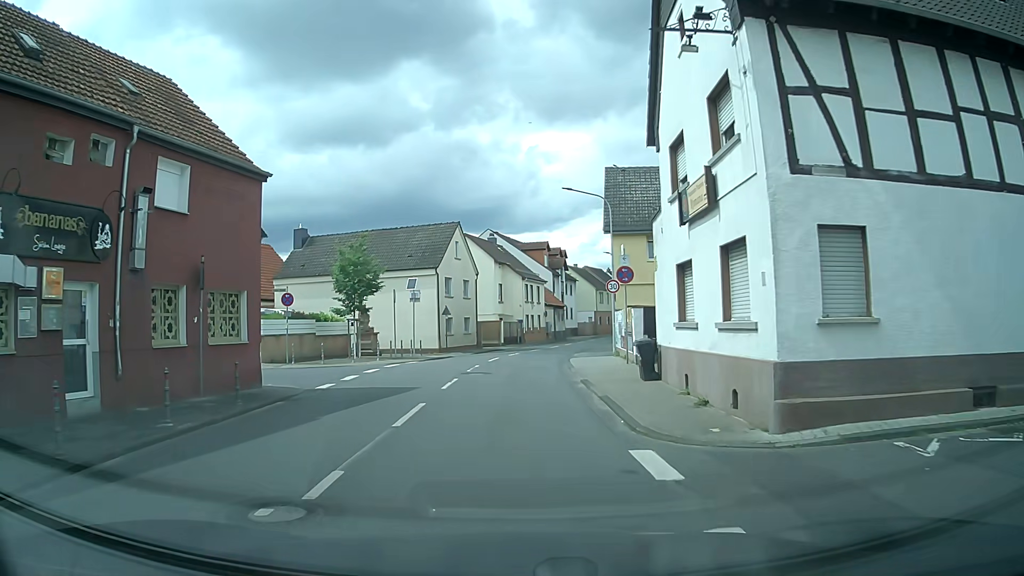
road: tertiary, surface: asphalt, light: Day
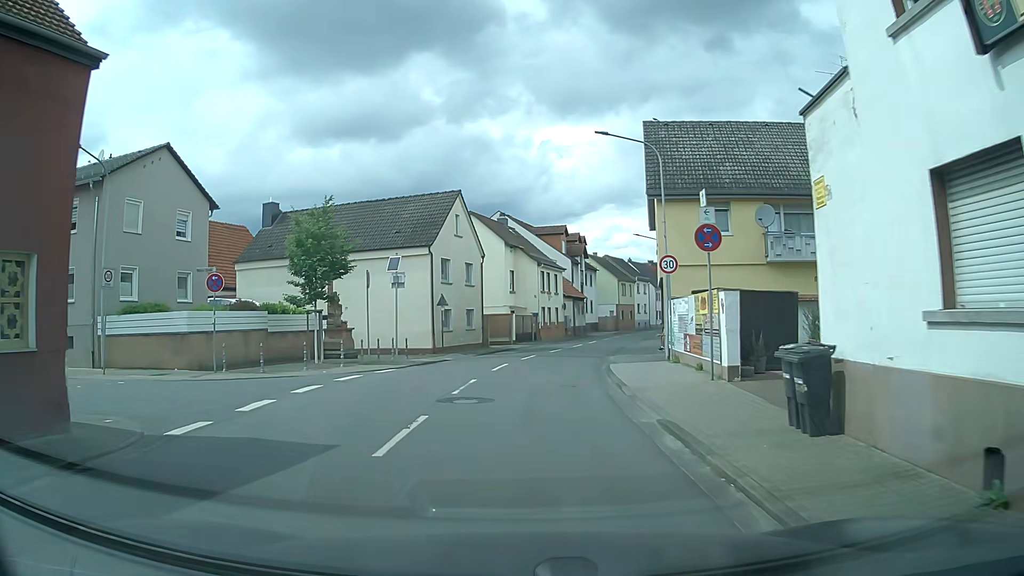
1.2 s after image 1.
(0.0, +8.5) m; +1°
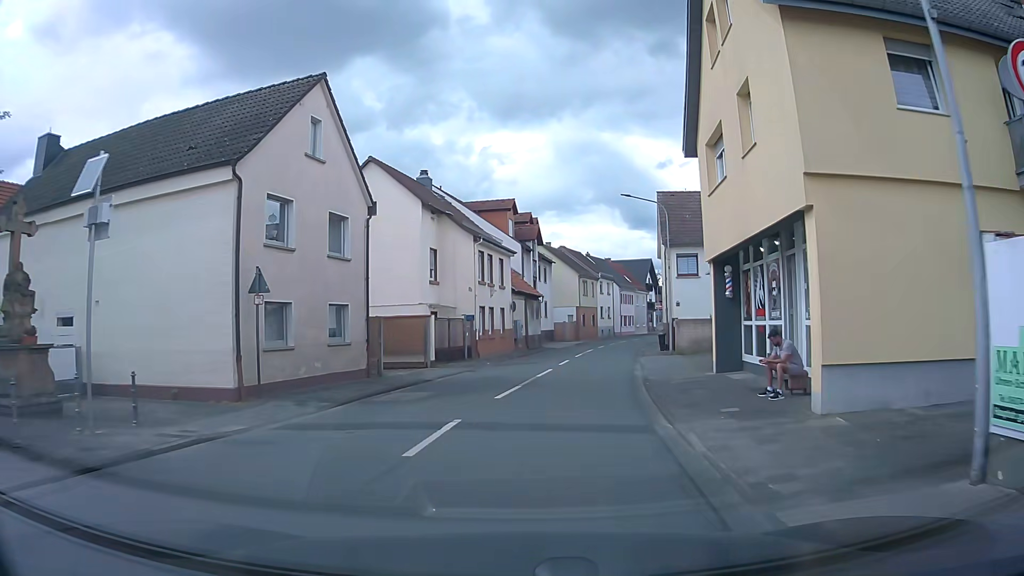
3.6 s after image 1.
(+0.1, +17.5) m; +3°
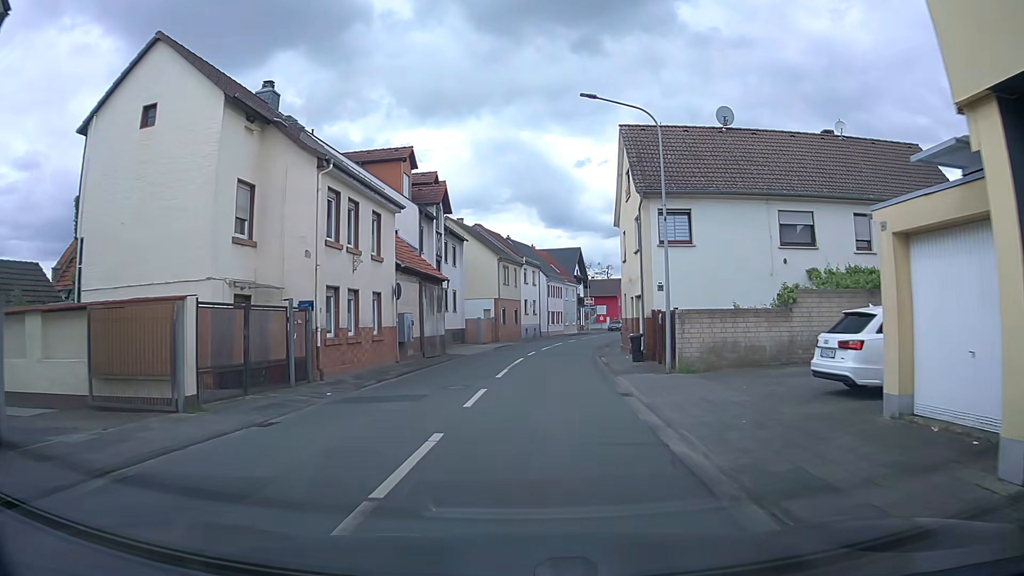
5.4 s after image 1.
(+0.8, +14.1) m; +6°
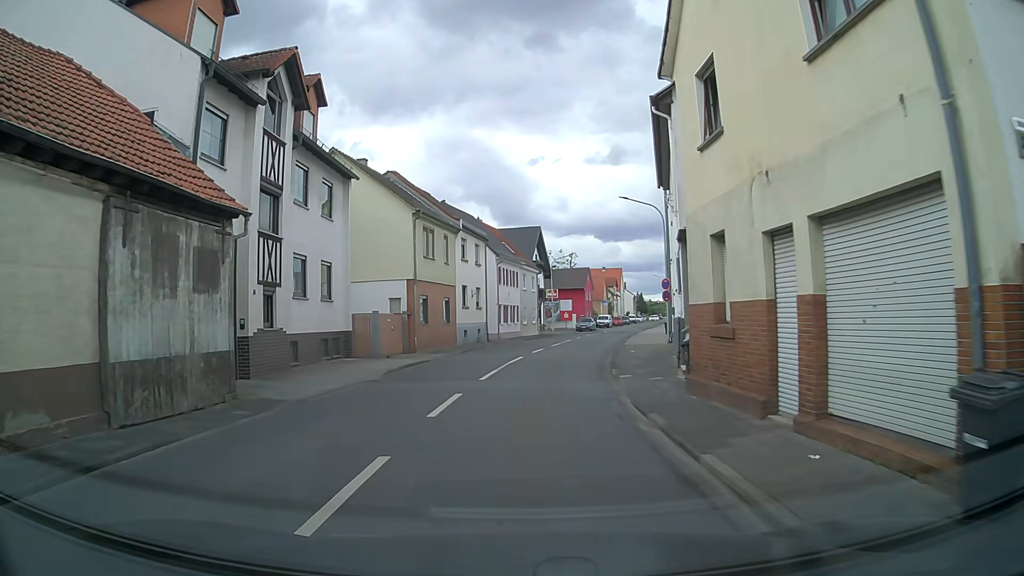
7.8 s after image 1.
(+1.3, +19.7) m; +5°
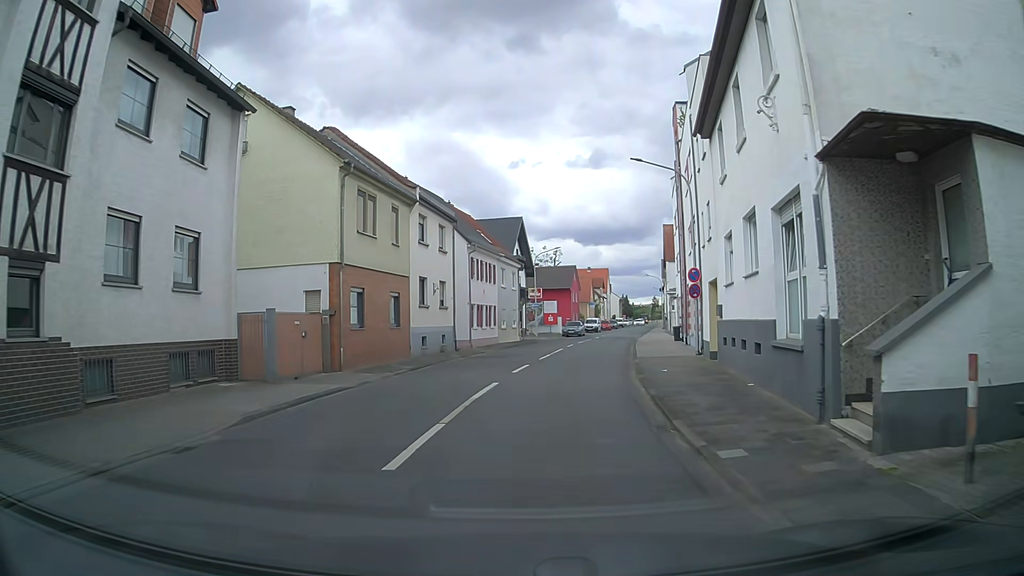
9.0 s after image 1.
(+0.1, +9.3) m; +2°
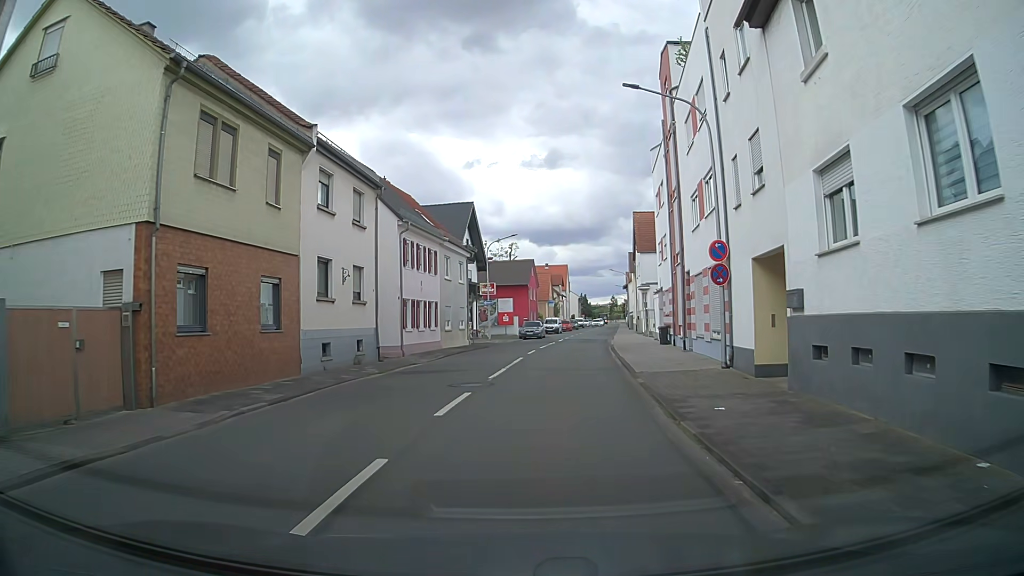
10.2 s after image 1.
(+0.2, +8.5) m; +3°
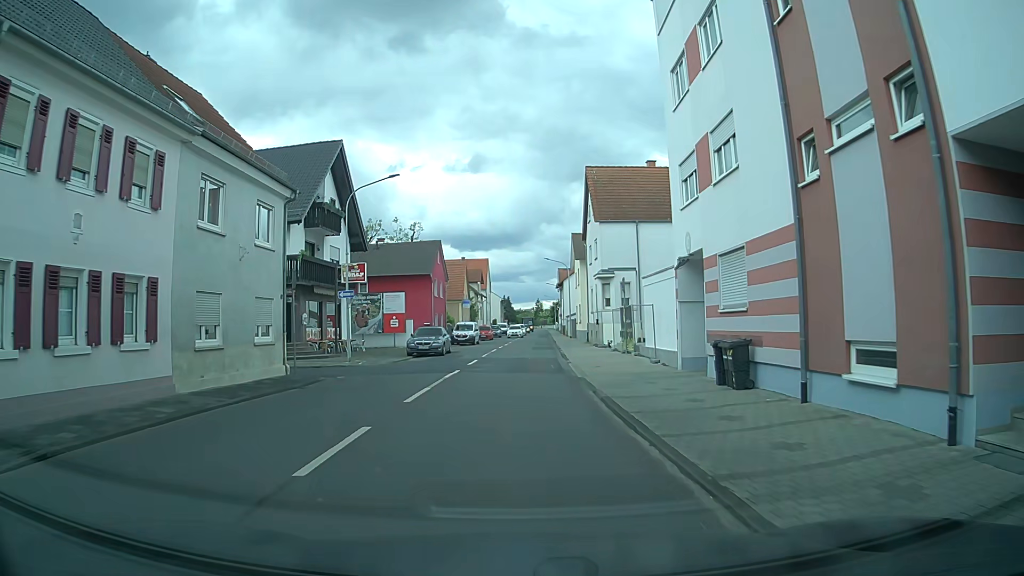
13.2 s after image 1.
(+1.6, +21.7) m; +5°
